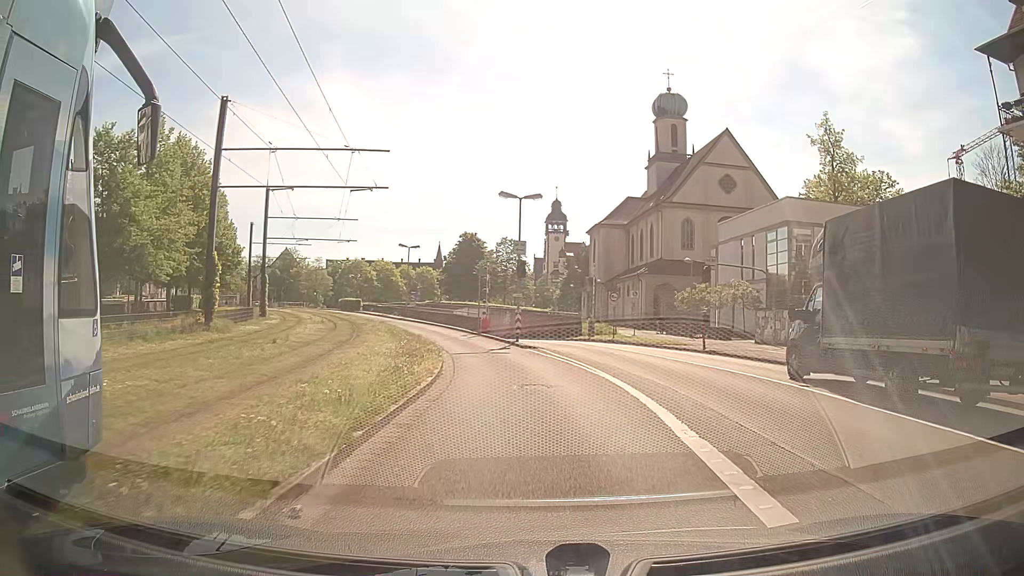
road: primary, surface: asphalt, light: Day
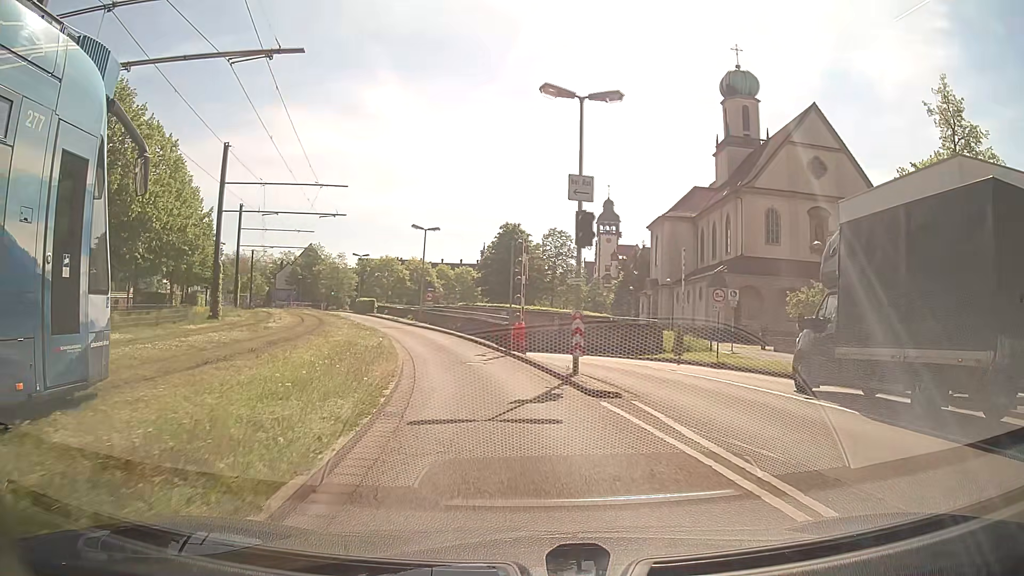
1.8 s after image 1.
(-0.3, +14.6) m; -4°
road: secondary
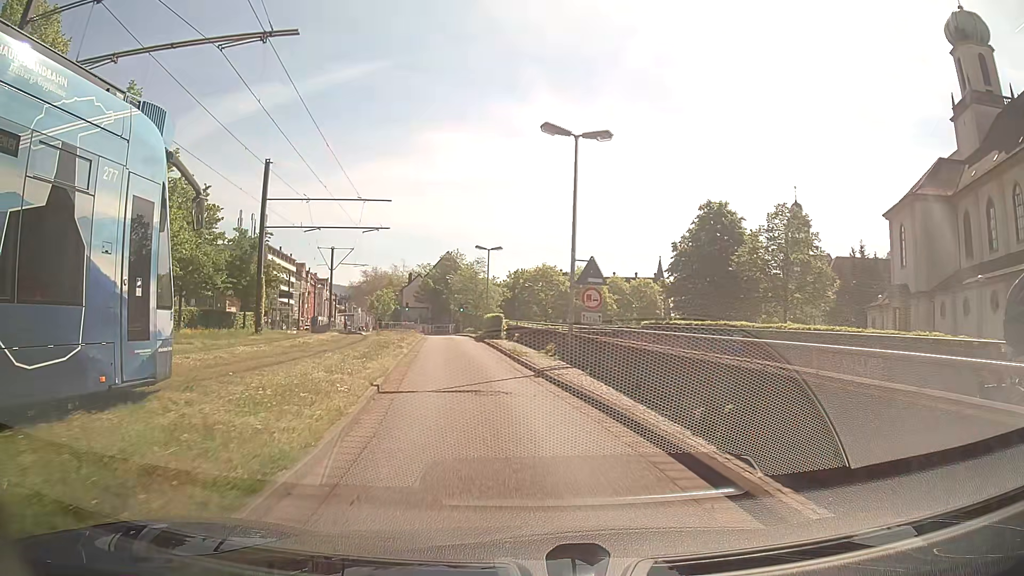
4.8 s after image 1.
(-3.1, +26.5) m; -14°
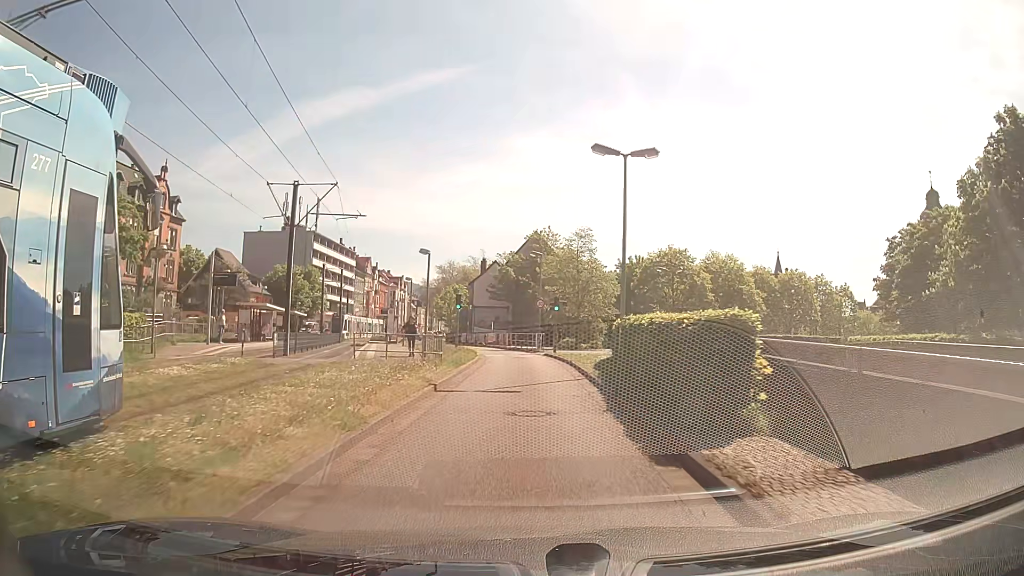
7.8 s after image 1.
(-2.5, +28.7) m; -8°
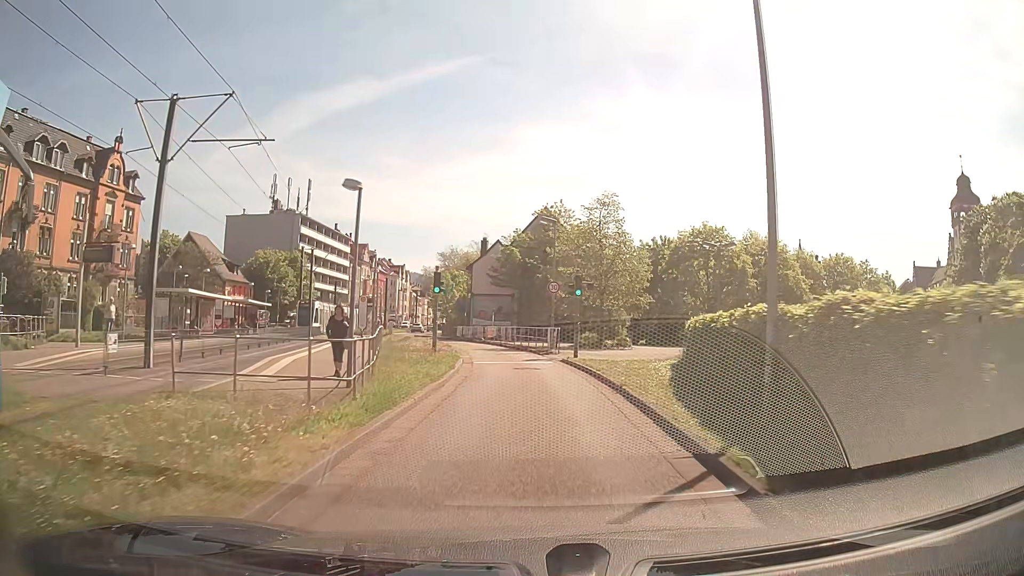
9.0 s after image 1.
(0.0, +11.0) m; 0°
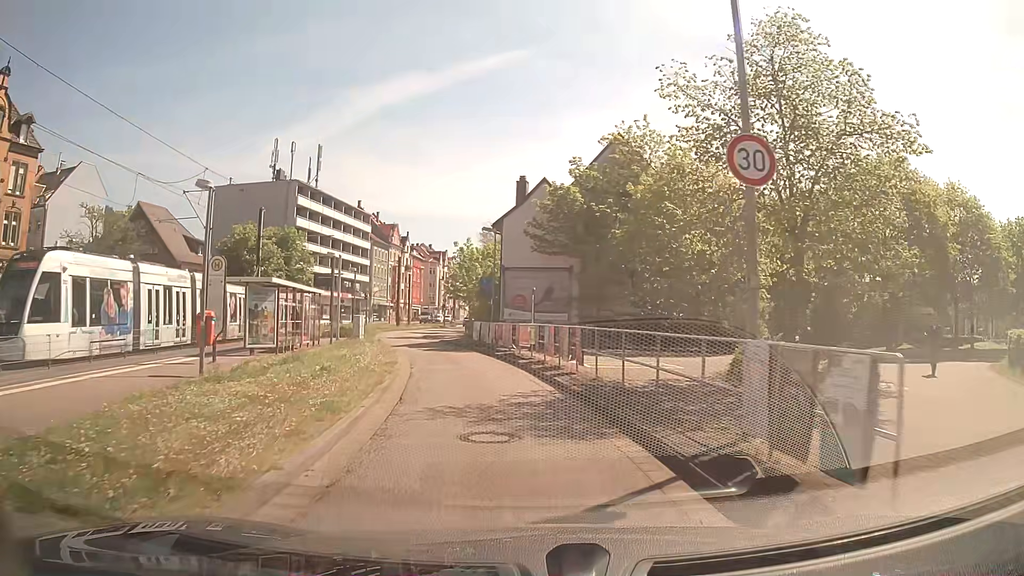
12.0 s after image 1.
(-0.6, +24.5) m; -4°
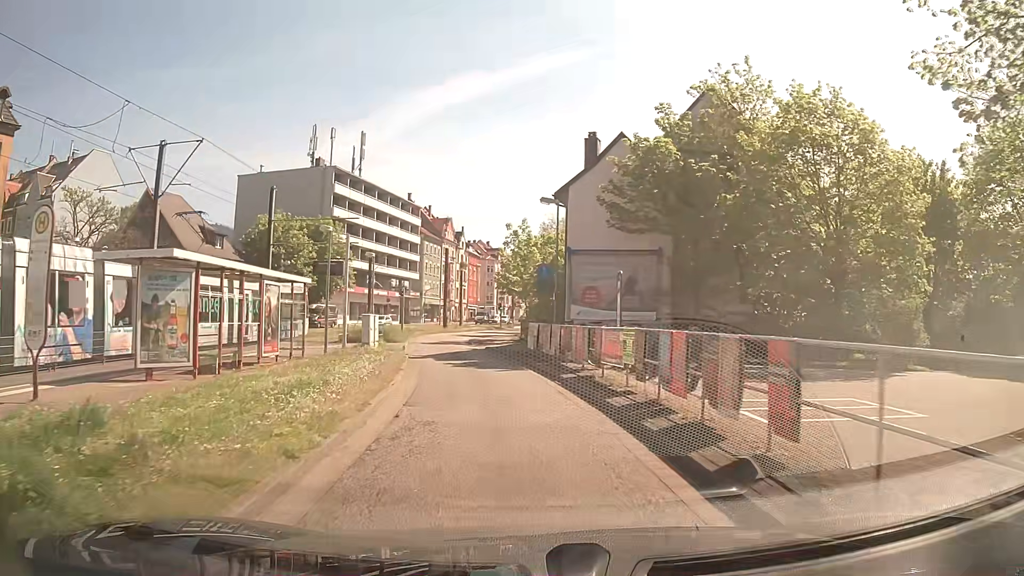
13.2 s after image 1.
(-0.5, +9.3) m; -5°
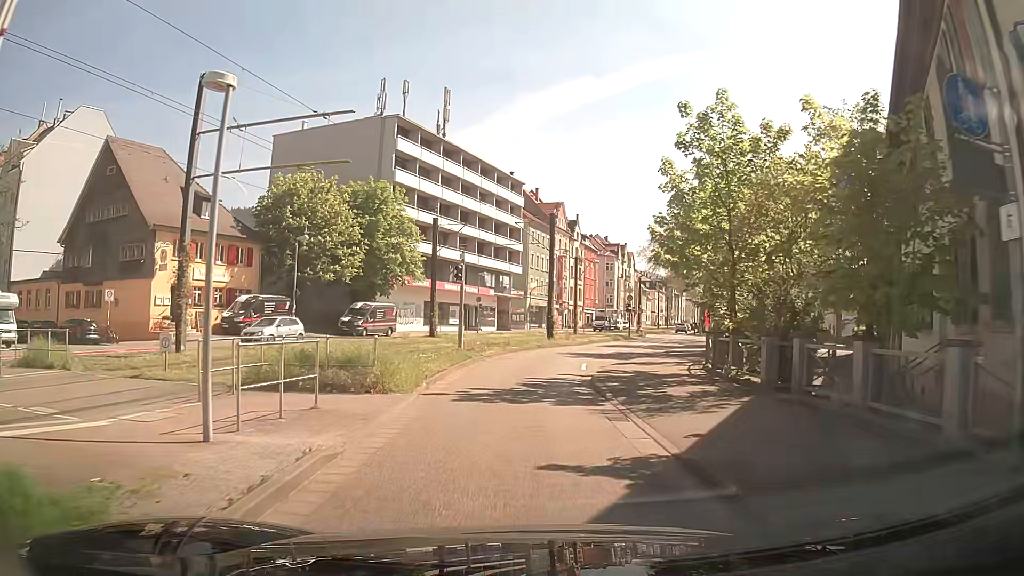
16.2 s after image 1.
(-2.1, +22.7) m; -10°
